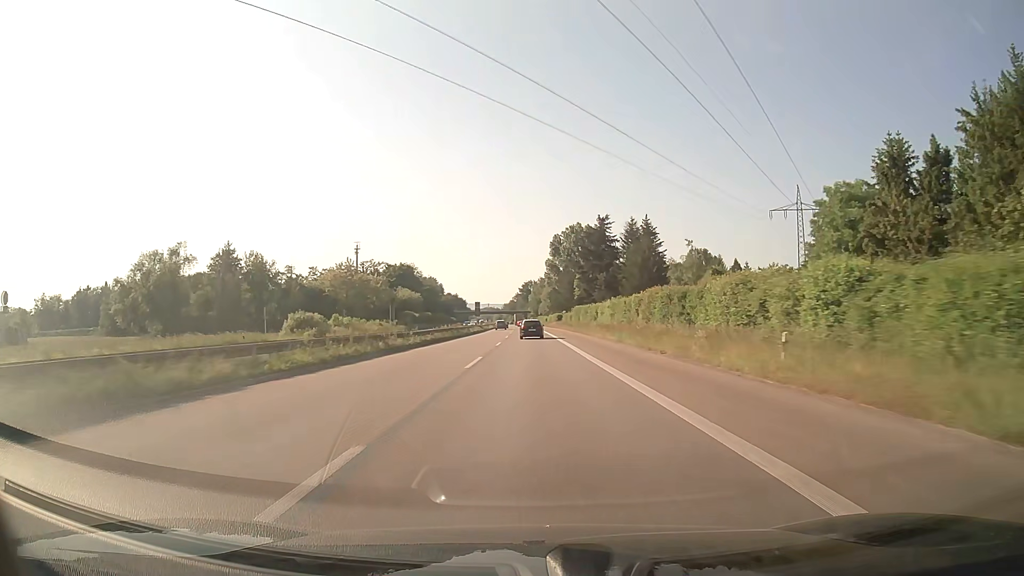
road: trunk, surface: asphalt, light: Day
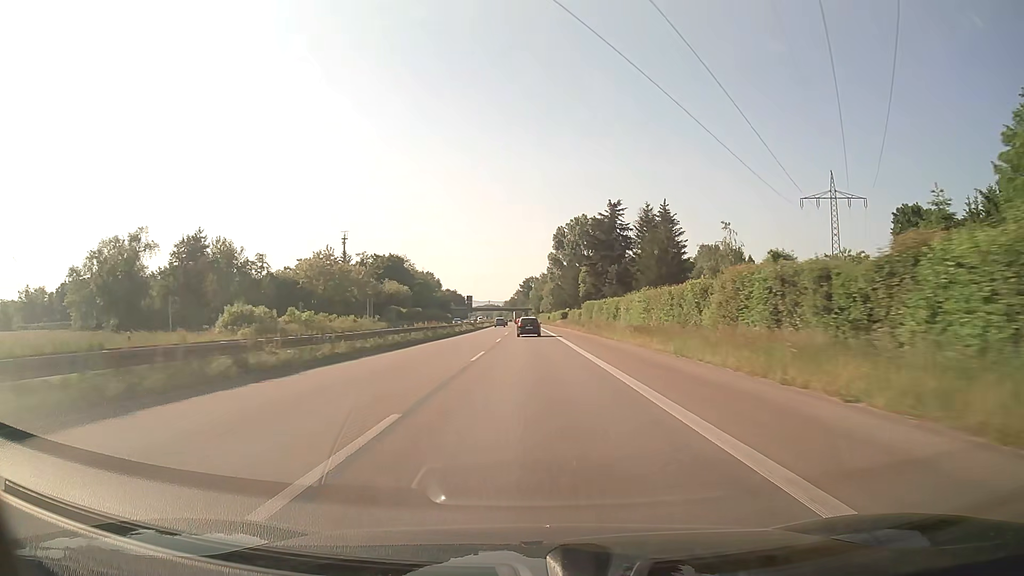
(0.0, +16.1) m; 0°
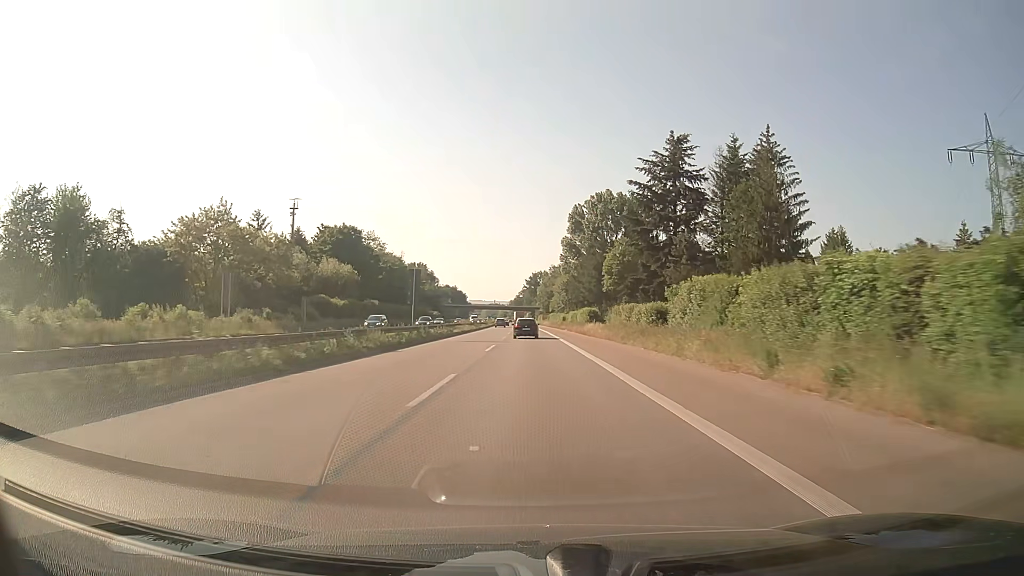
(-0.2, +48.5) m; -1°
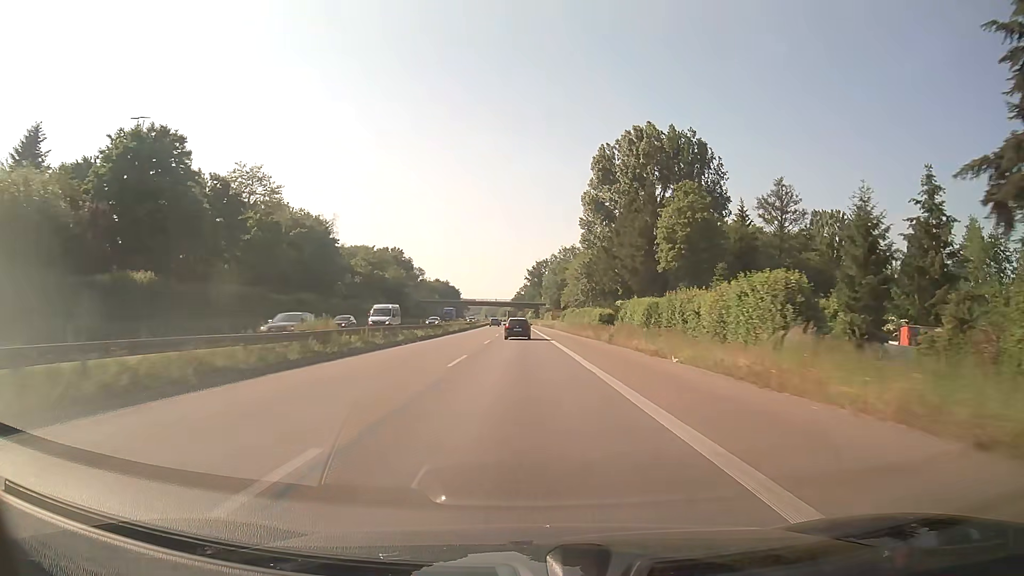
(+0.1, +64.7) m; 0°
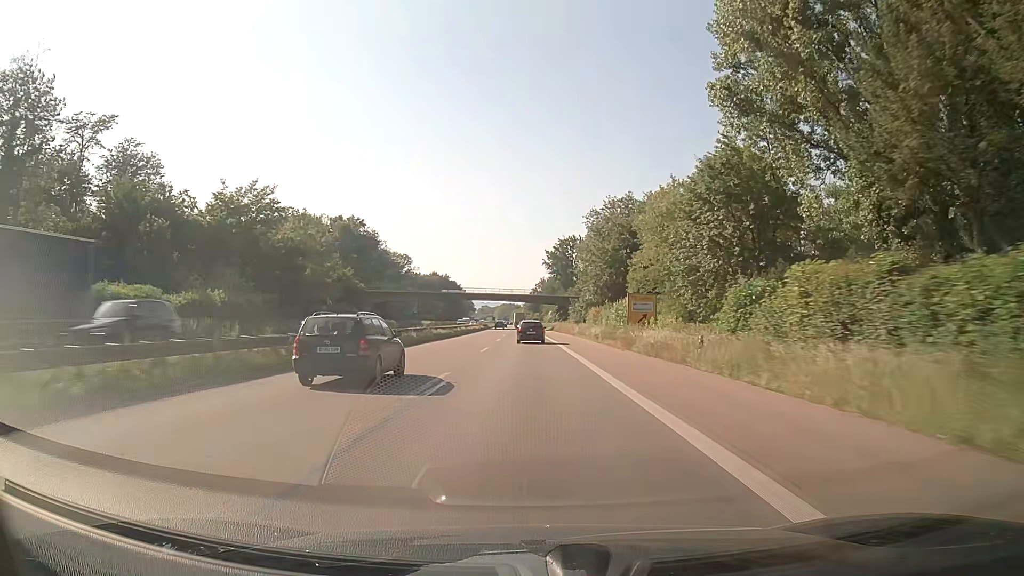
(-1.5, +80.9) m; -2°
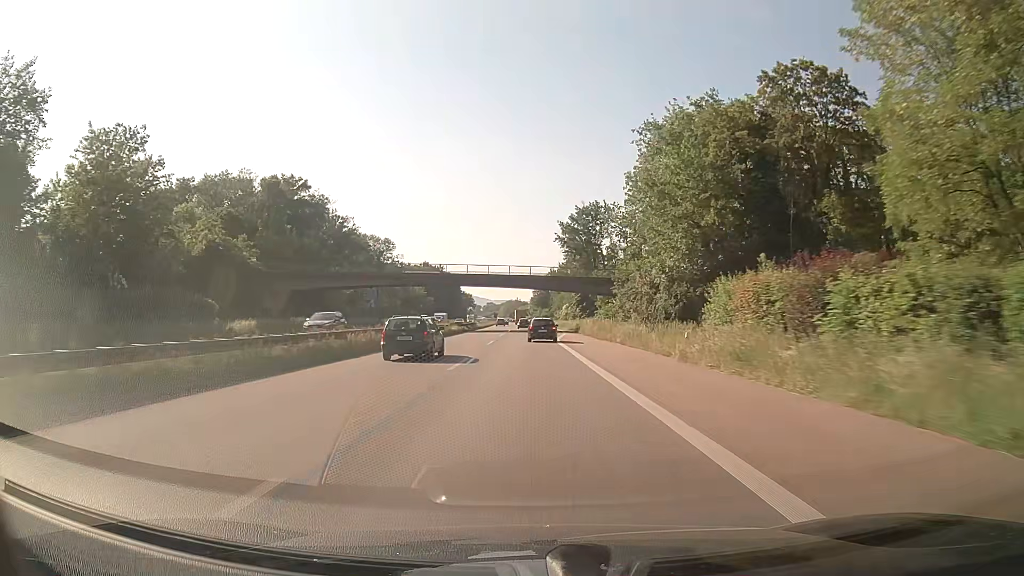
(-0.2, +48.6) m; -1°
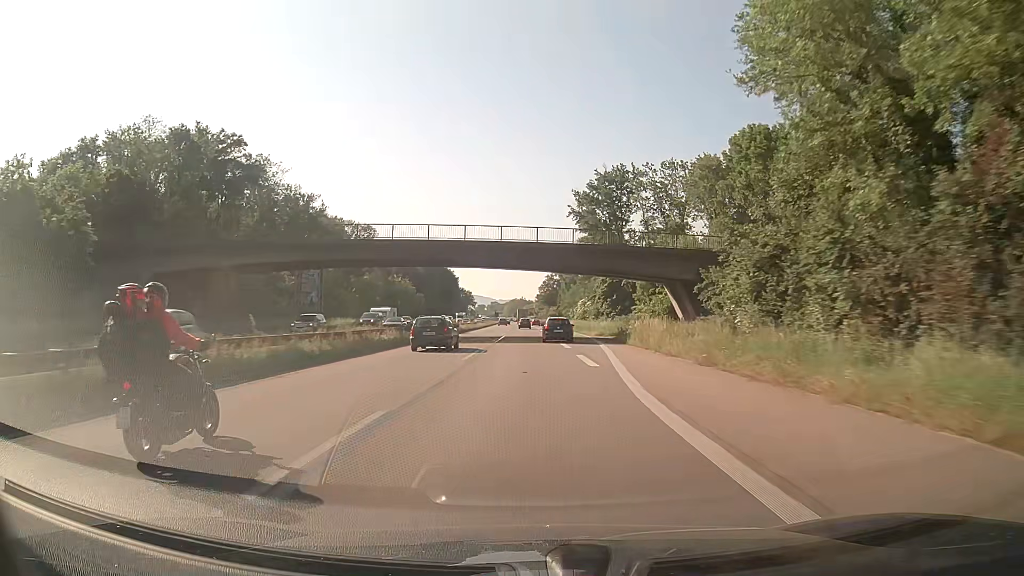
(-0.1, +32.5) m; 0°
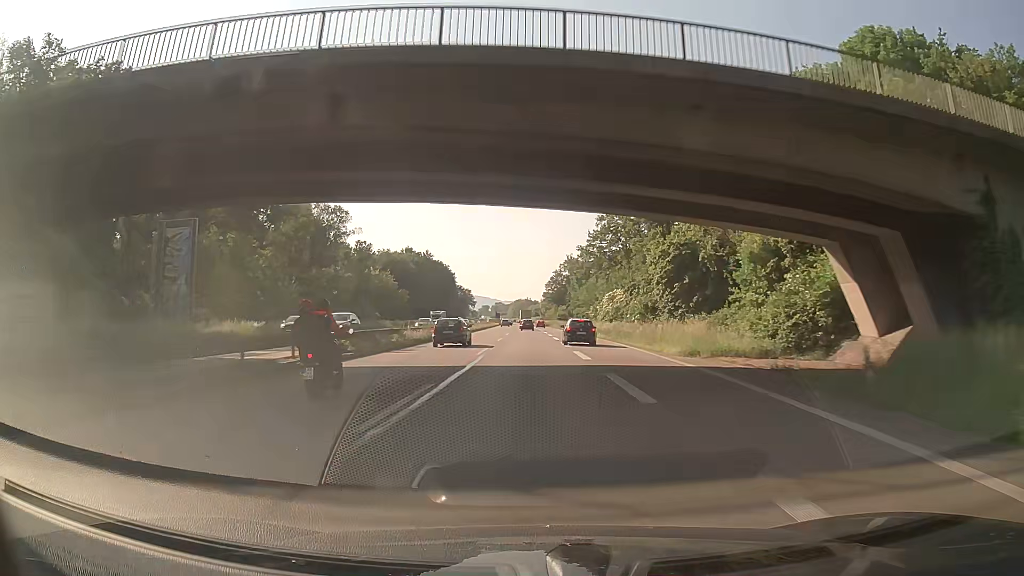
(-0.2, +32.5) m; -1°
